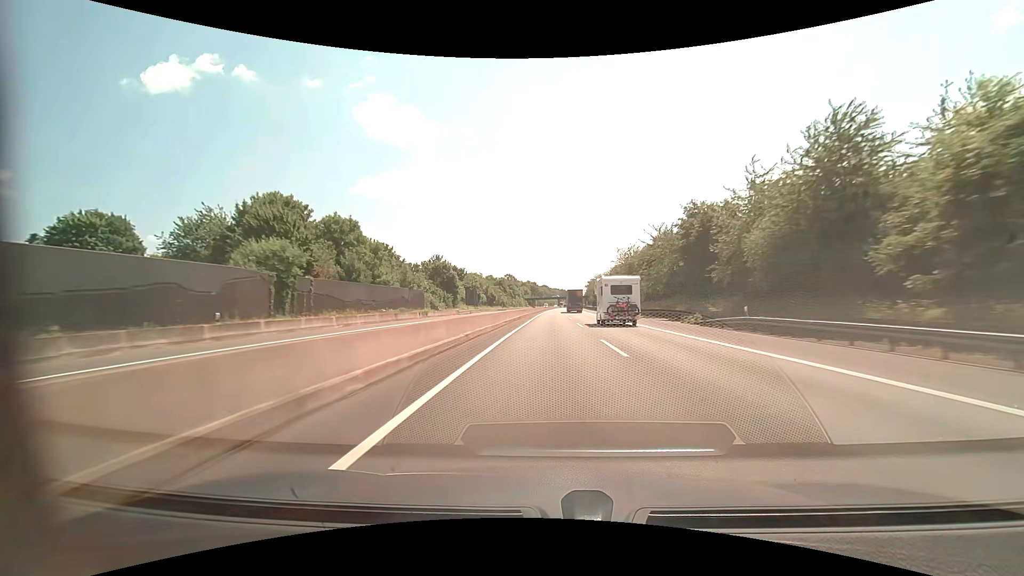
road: motorway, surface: asphalt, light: Day
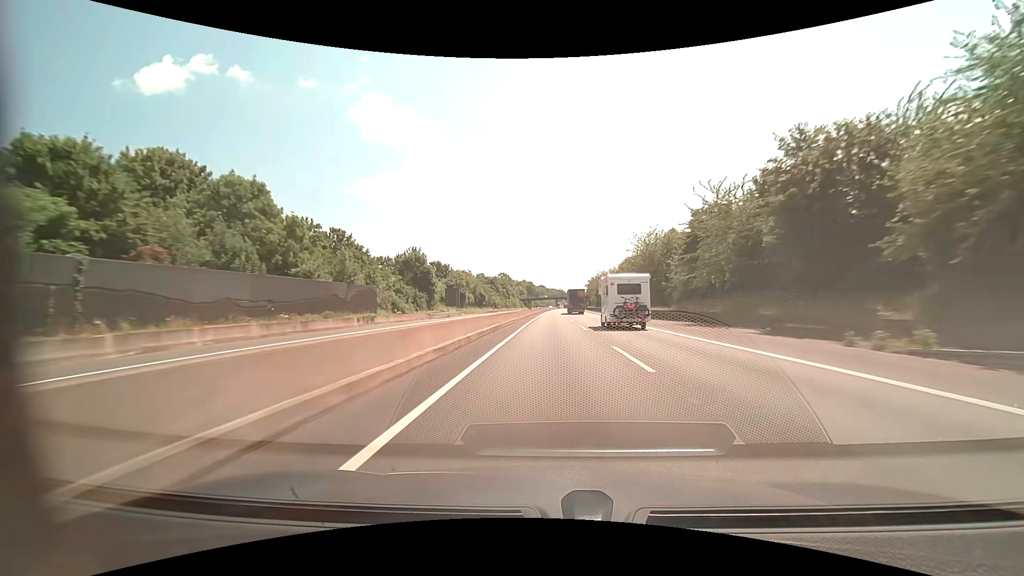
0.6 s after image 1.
(+0.1, +20.6) m; 0°
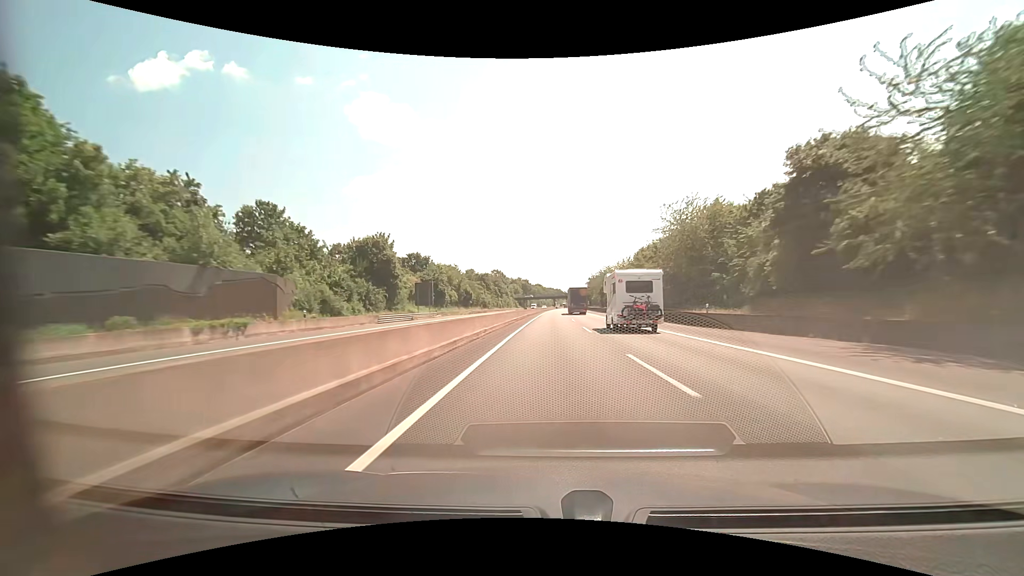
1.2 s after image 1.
(+0.1, +20.6) m; 0°
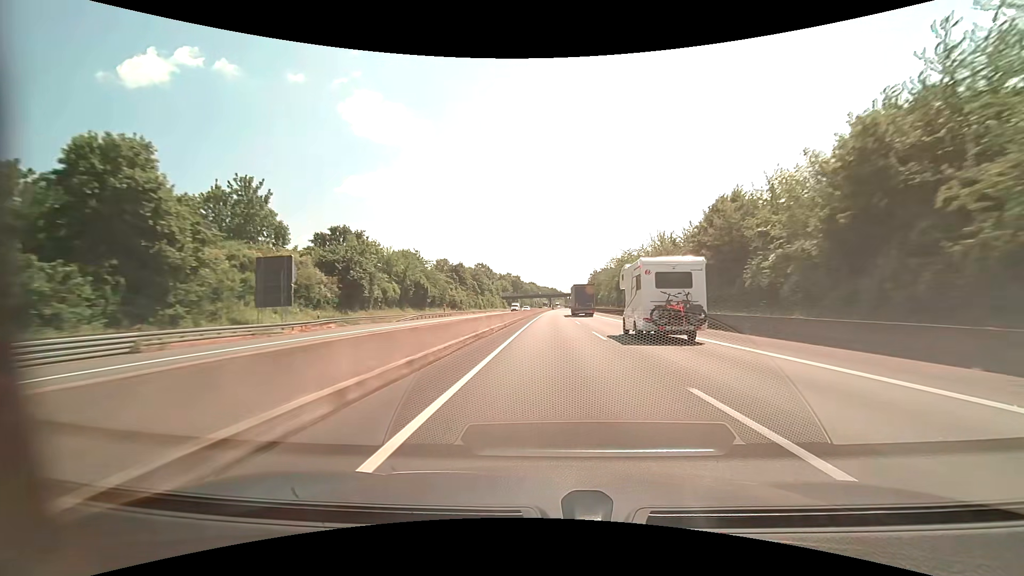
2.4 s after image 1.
(+0.2, +41.2) m; +1°
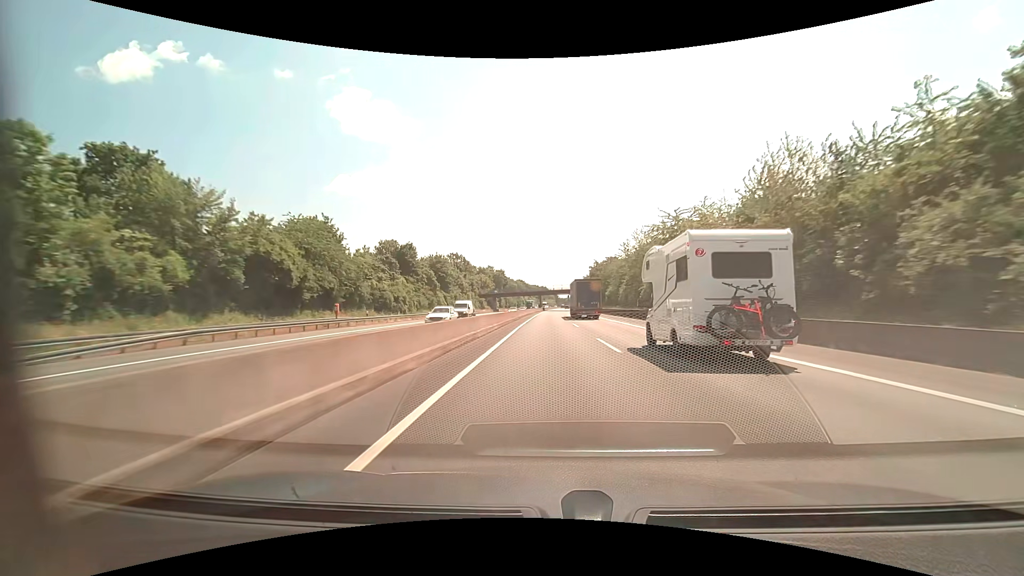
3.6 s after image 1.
(+0.4, +41.1) m; +1°
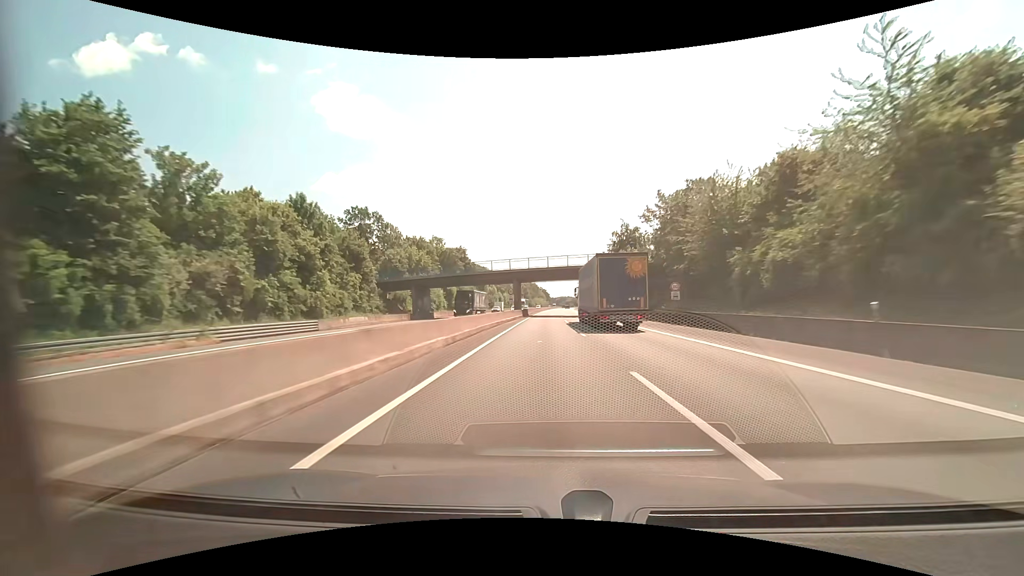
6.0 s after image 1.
(+0.9, +82.2) m; +1°
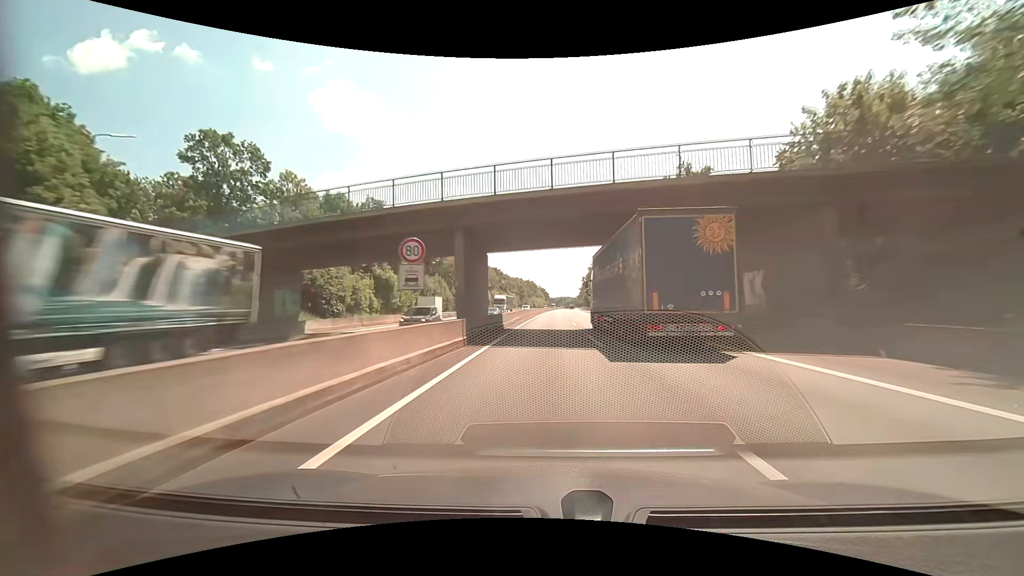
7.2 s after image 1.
(0.0, +41.0) m; 0°
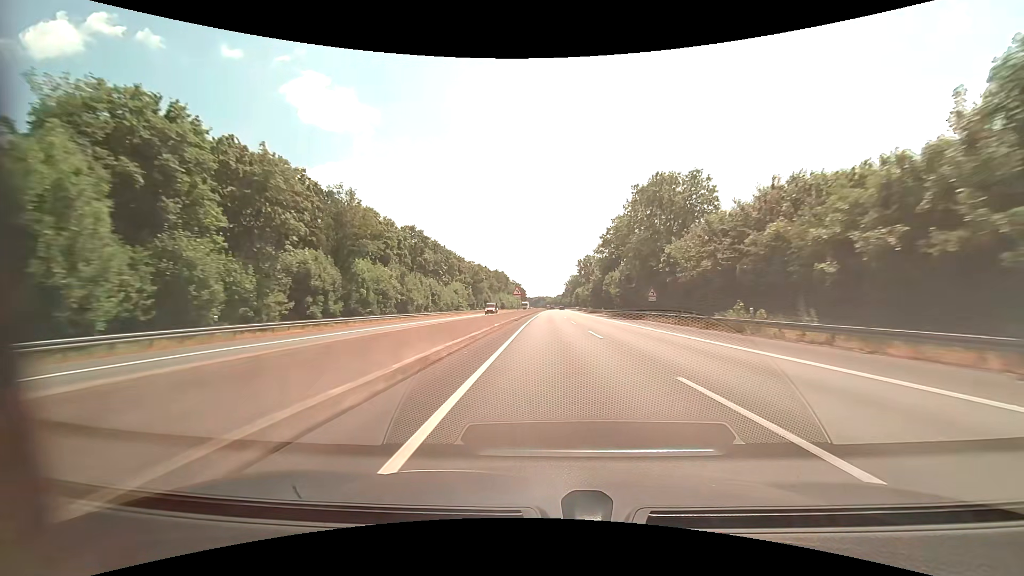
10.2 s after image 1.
(+1.1, +102.6) m; +2°
(0, +10) (0, +20) (0, +30) (0, +40) (+1, +50) (+1, +60) (+1, +70) (+1, +80) (+2, +90) (+2, +100) m
